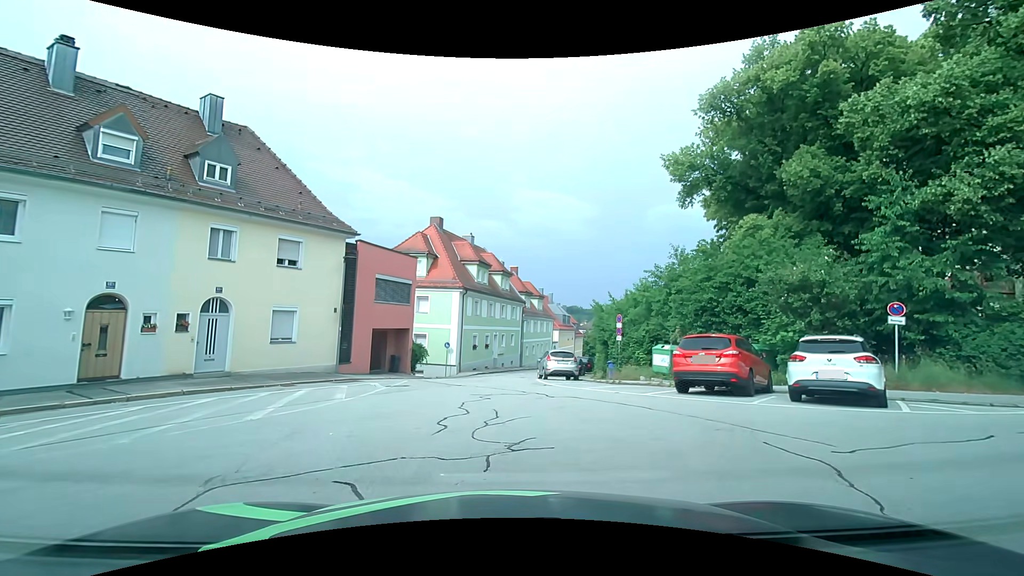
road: residential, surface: asphalt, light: Day
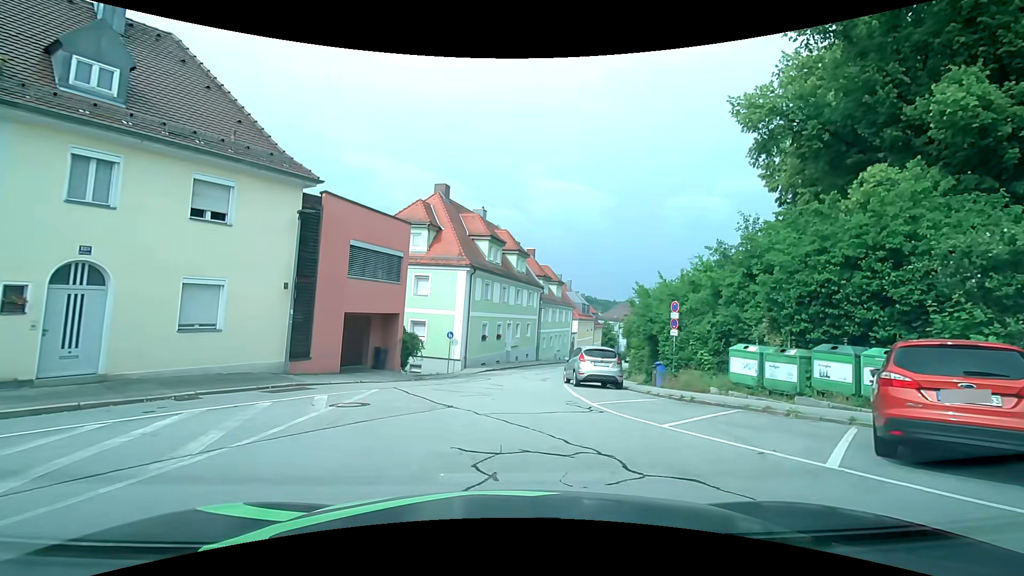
(+0.1, +6.5) m; 0°
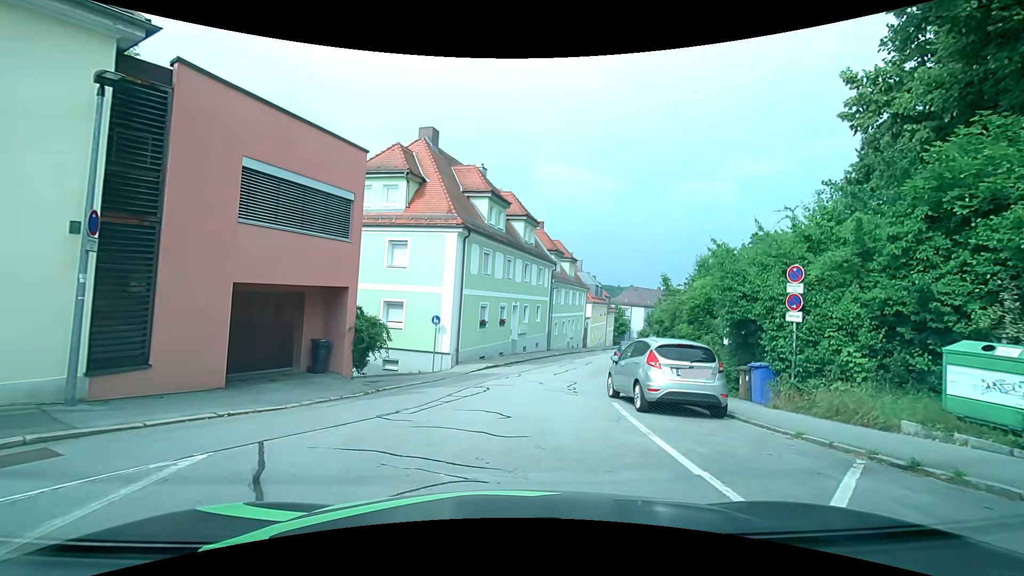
(0.0, +7.8) m; 0°
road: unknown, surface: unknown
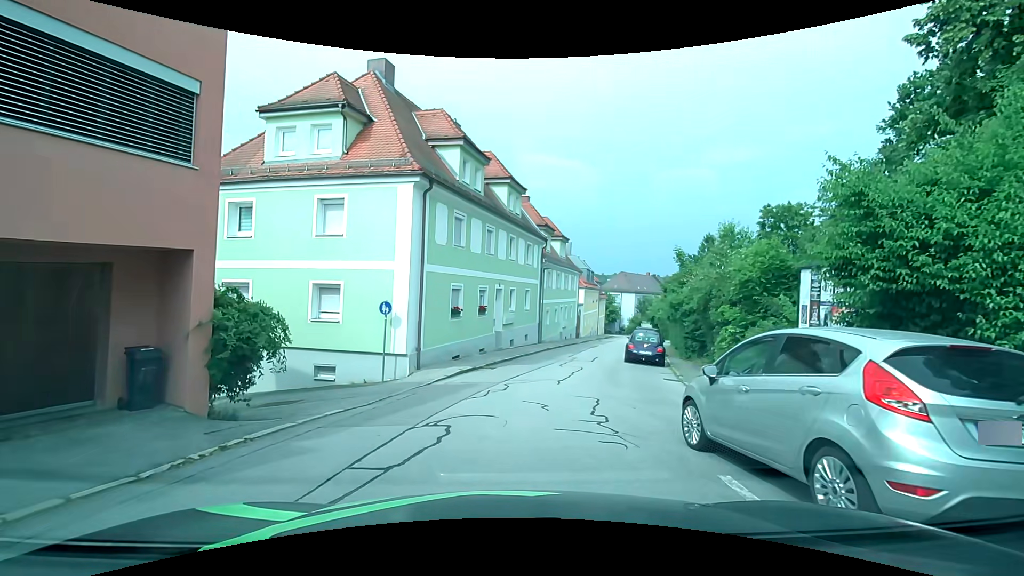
(0.0, +6.3) m; +1°
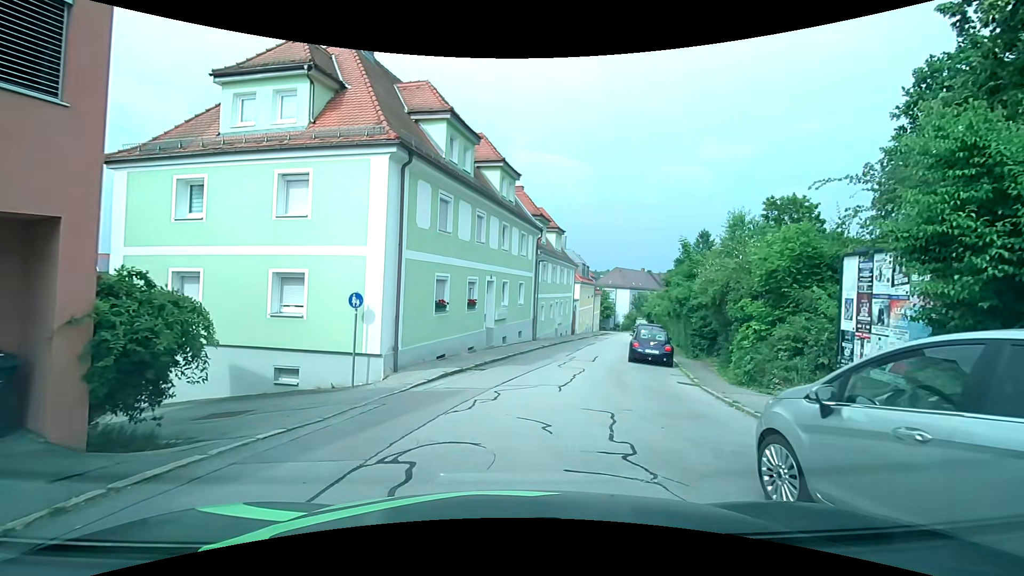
(0.0, +2.1) m; +2°
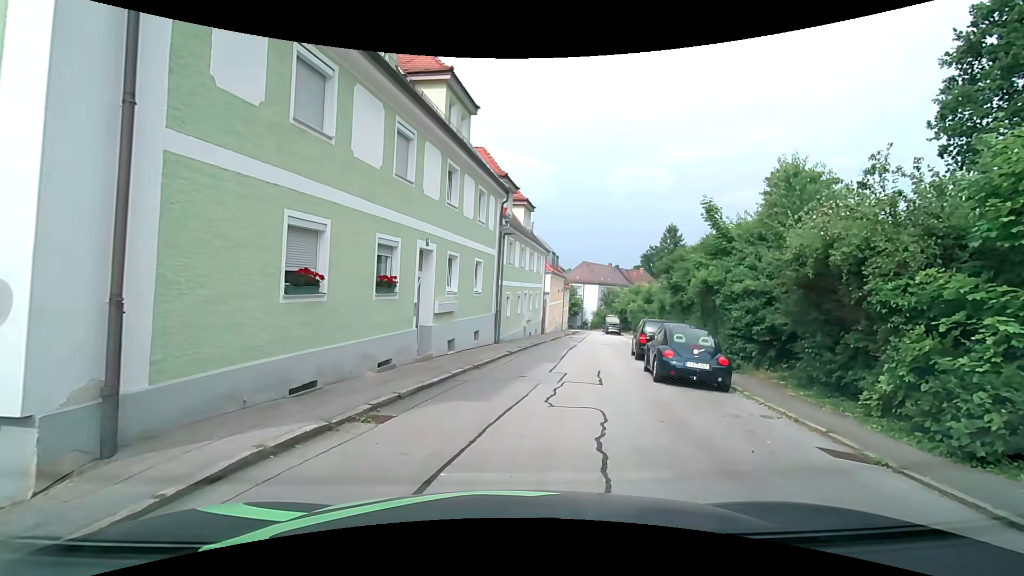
(+0.2, +8.4) m; +4°
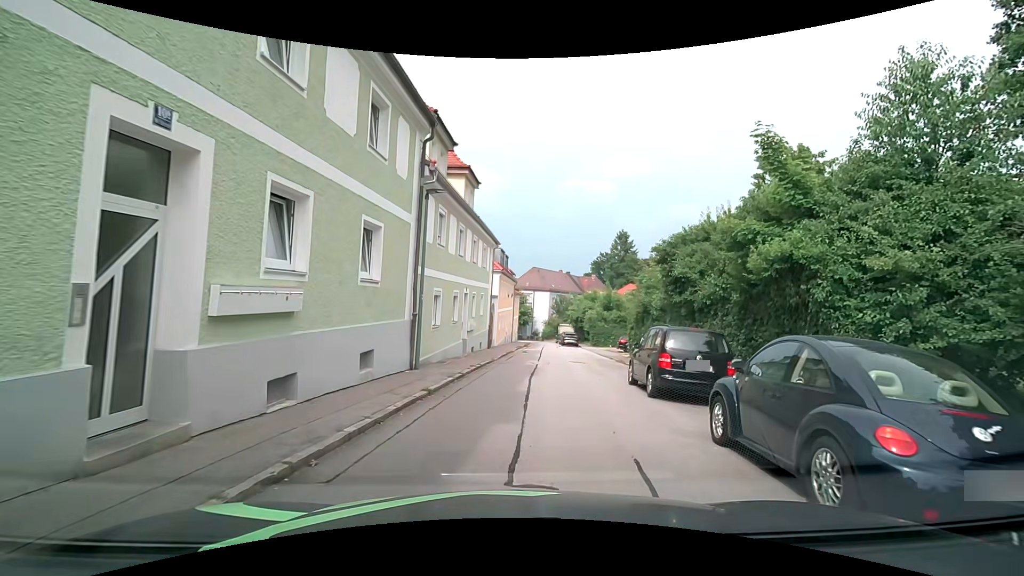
(+0.3, +8.5) m; +6°
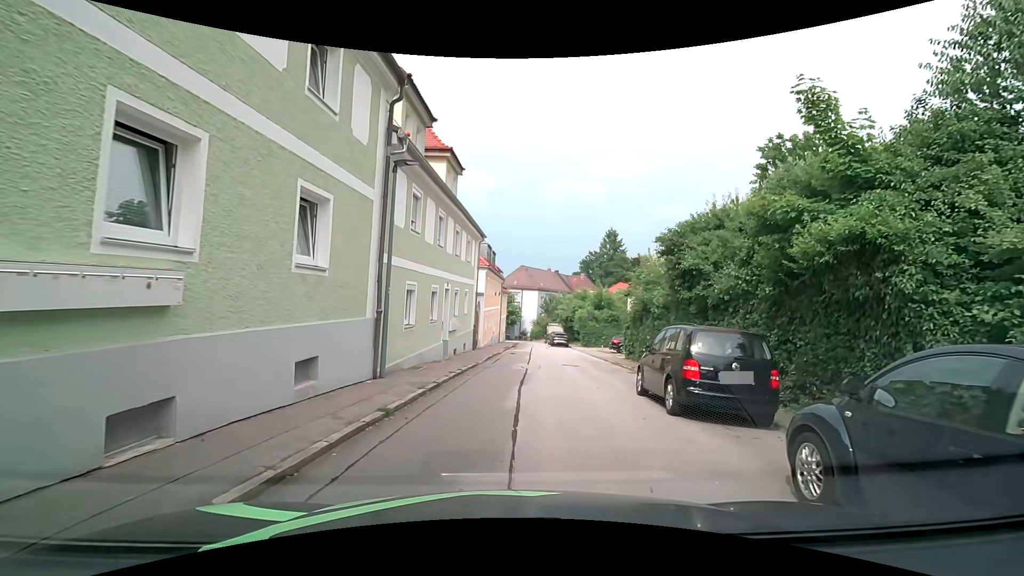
(0.0, +2.3) m; 0°
